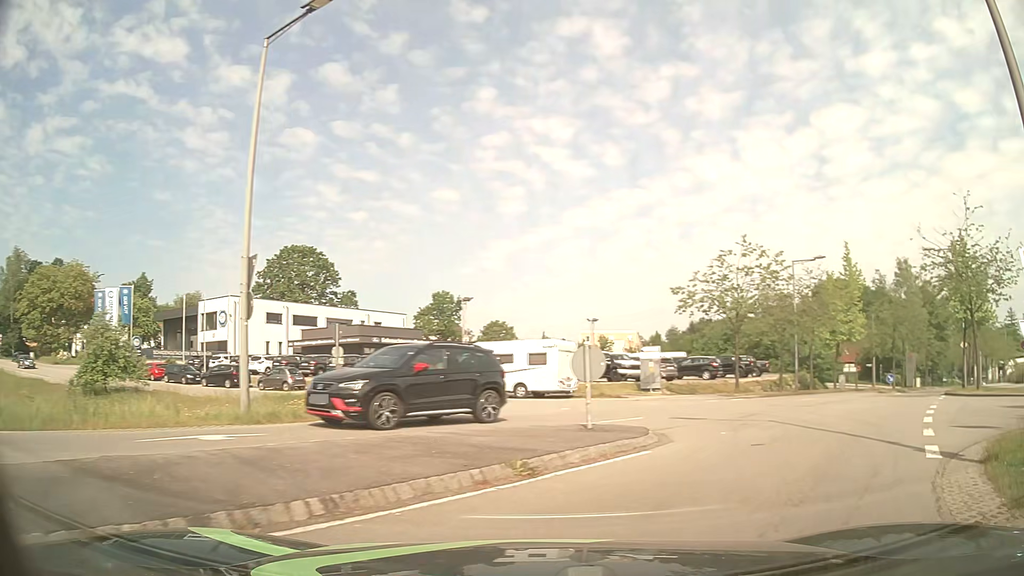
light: Day
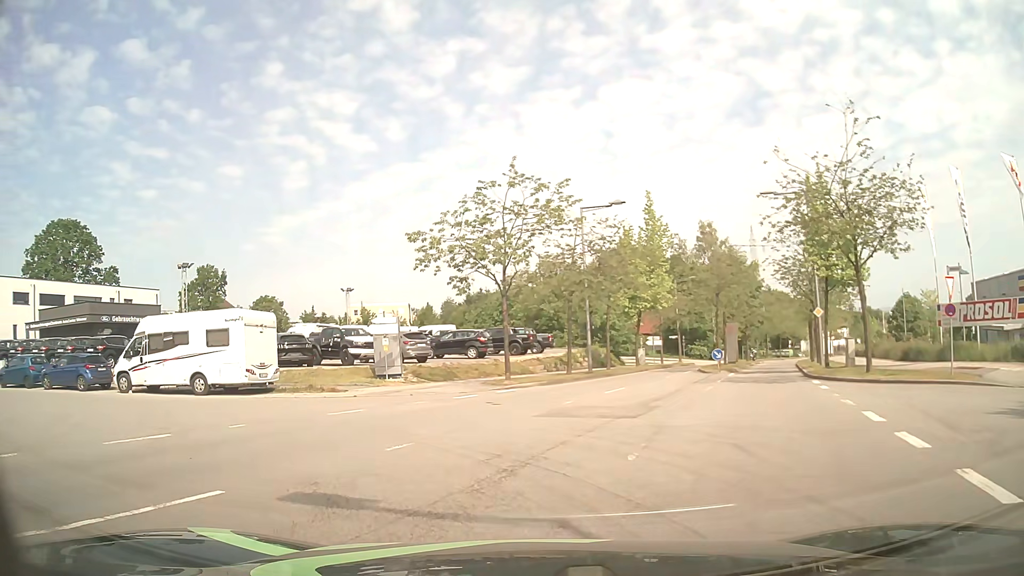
(+2.9, +9.7) m; +19°
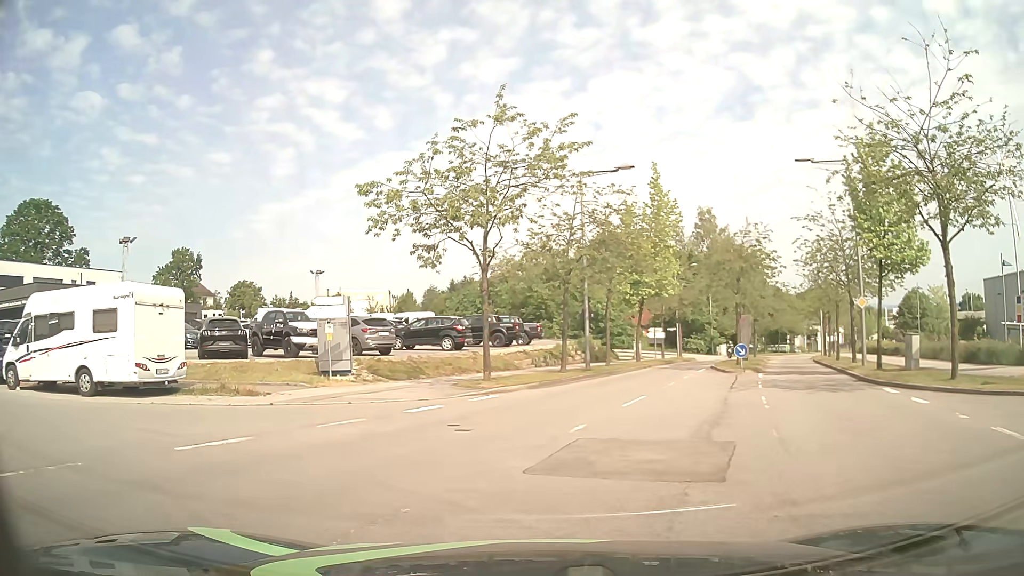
(-0.2, +5.9) m; 0°
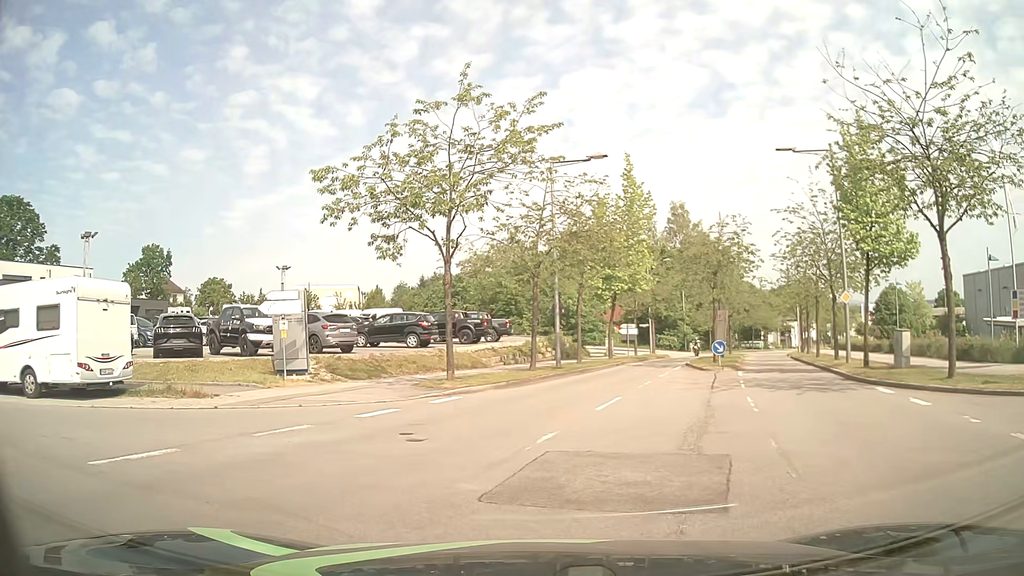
(+0.1, +1.2) m; +4°
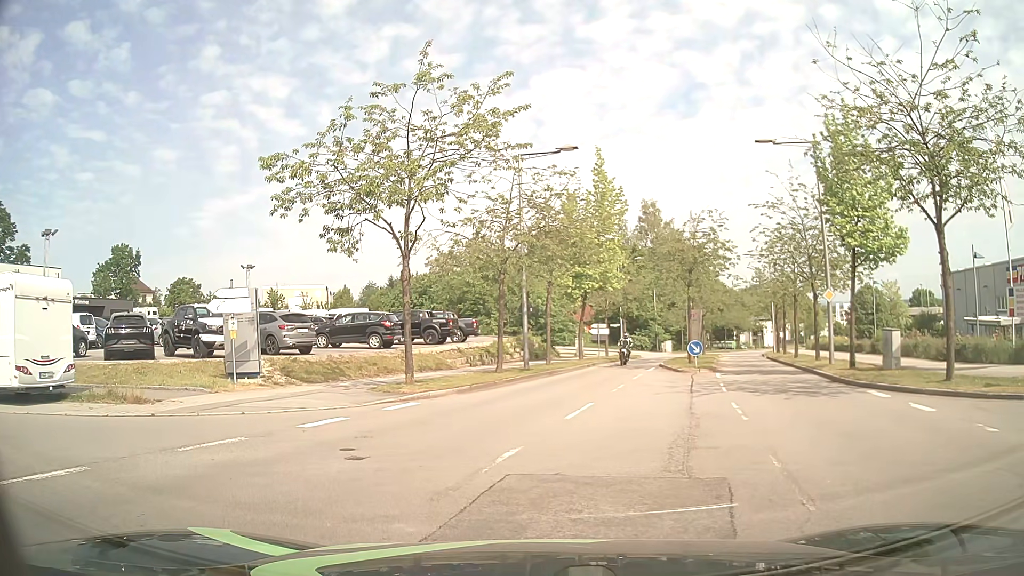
(0.0, +1.3) m; 0°
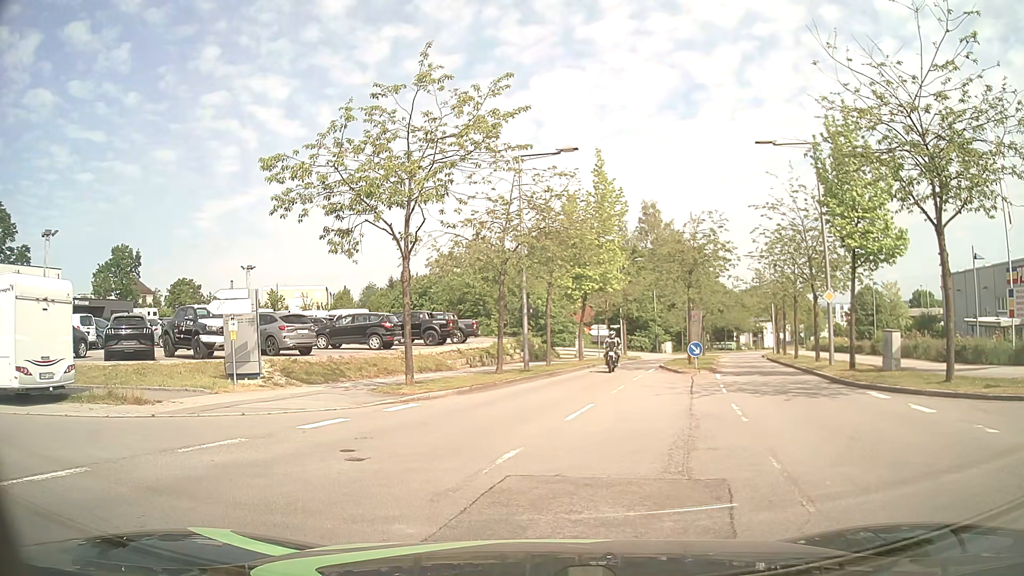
(0.0, 0.0) m; 0°
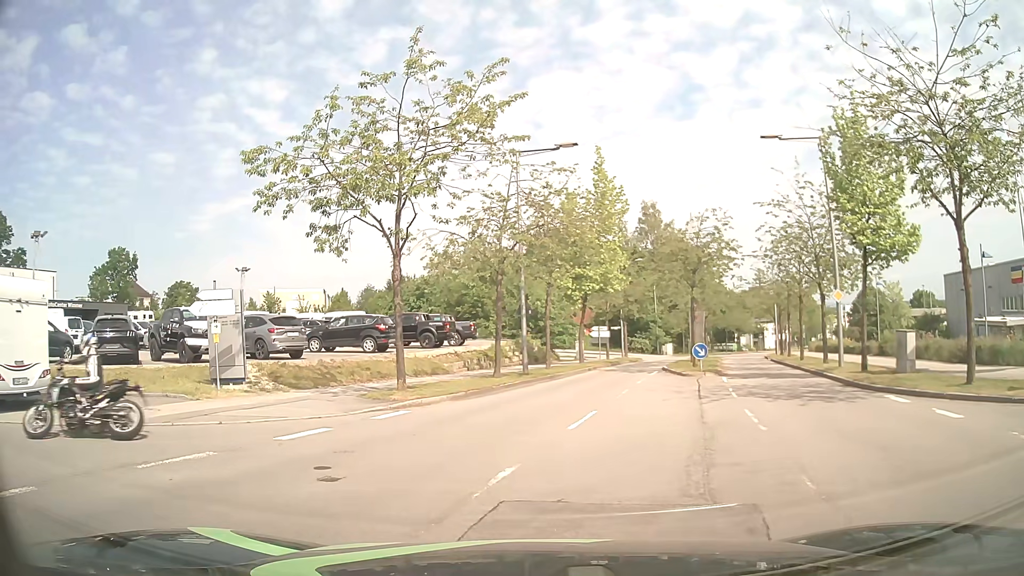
(0.0, +1.0) m; +2°
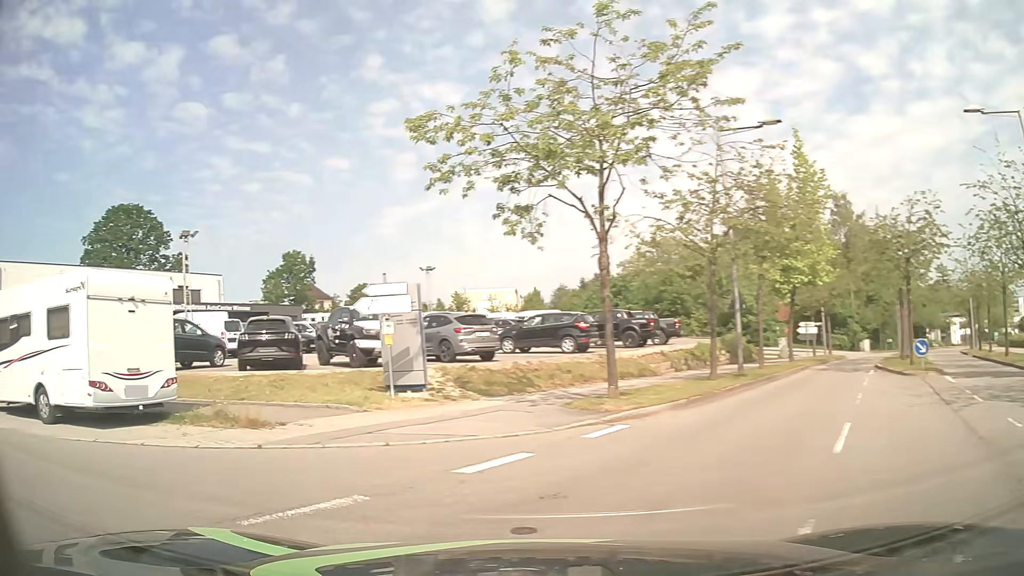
(-0.3, +2.6) m; -16°
